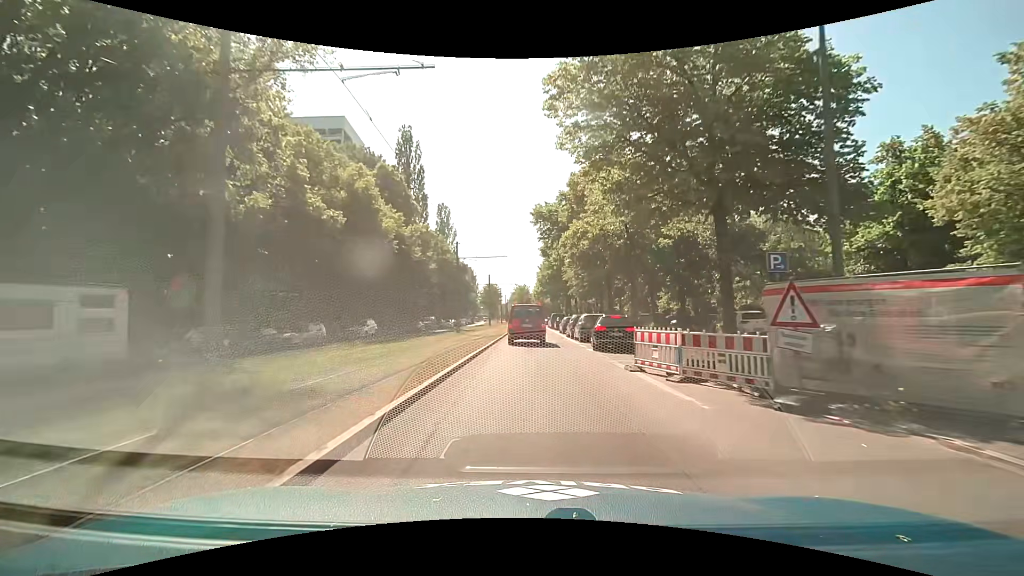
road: secondary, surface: asphalt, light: Day
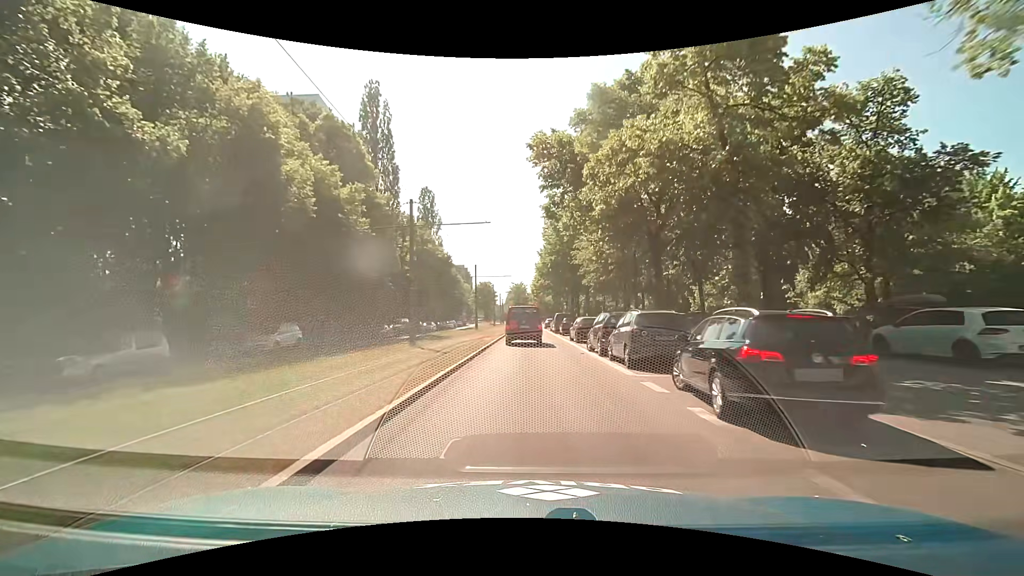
(-0.1, +13.9) m; 0°
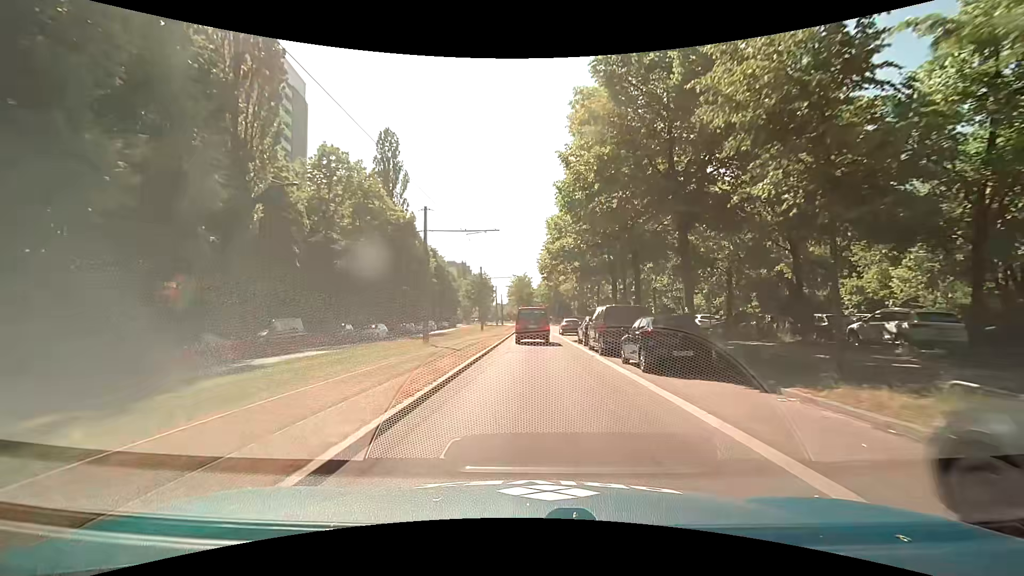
(-0.1, +27.5) m; -1°
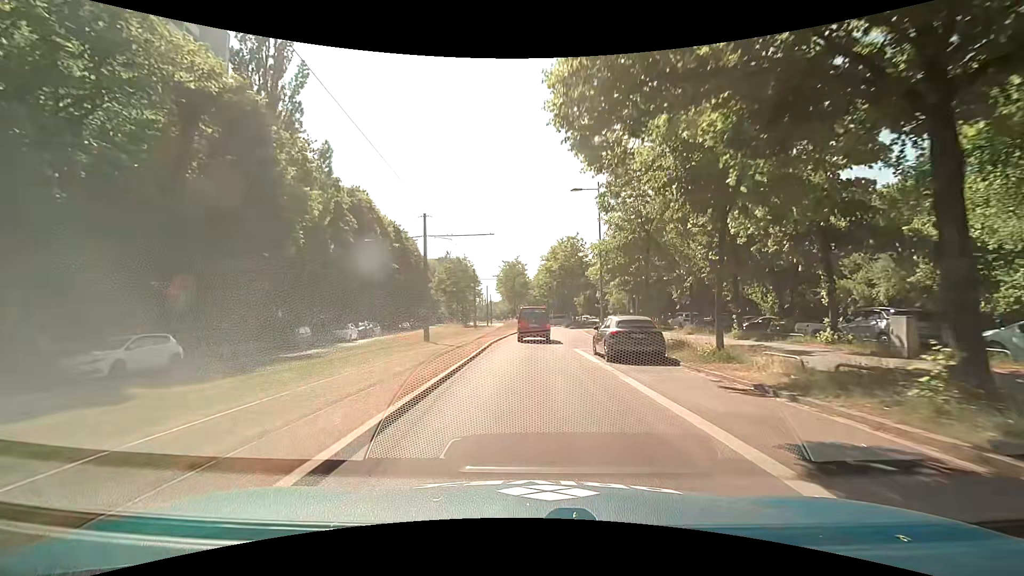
(+0.3, +27.3) m; +1°
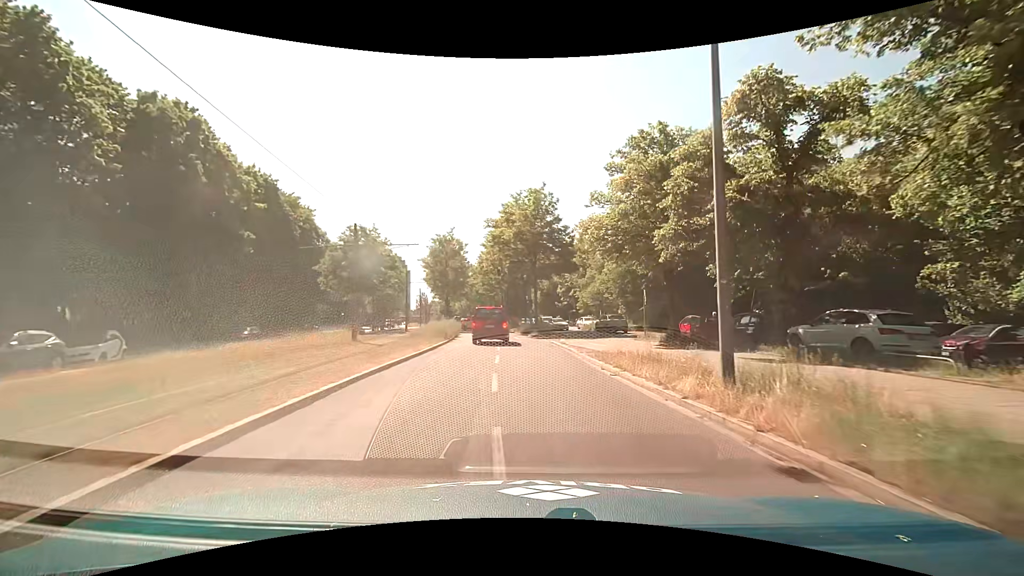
(+0.3, +26.8) m; +5°
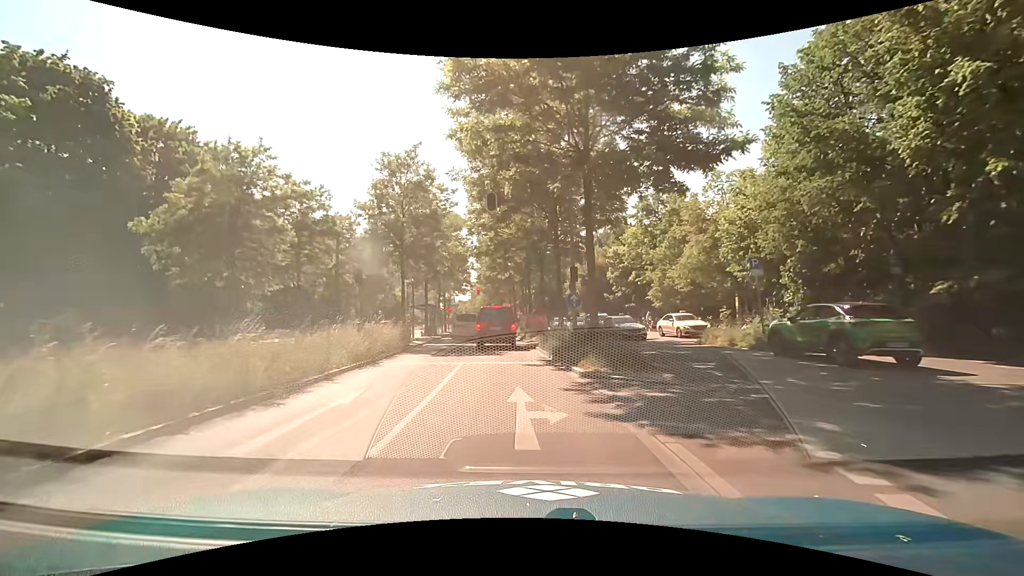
(+0.1, +28.2) m; -3°
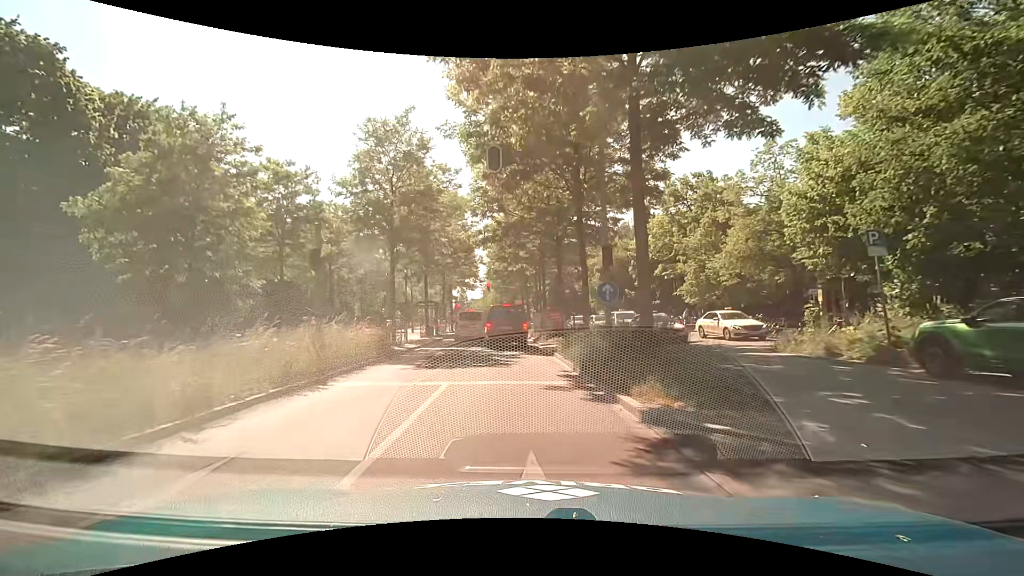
(-0.1, +5.0) m; -1°
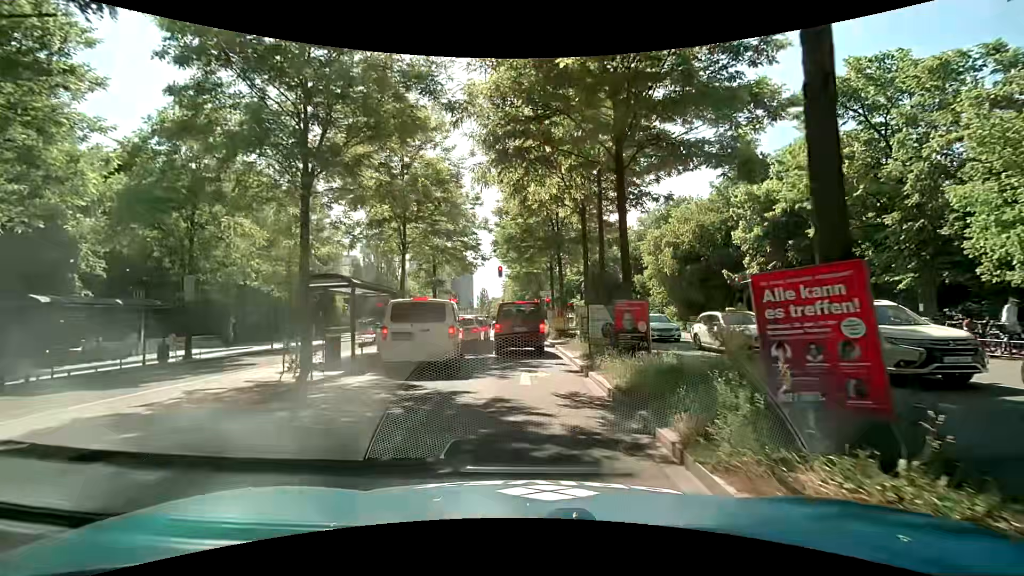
(-0.7, +21.3) m; -3°
(0, +10) (0, +20) (-1, +30) (-1, +40) (-1, +50) (-2, +60) (-2, +70) (-2, +80) (-3, +90) (-3, +100) m
